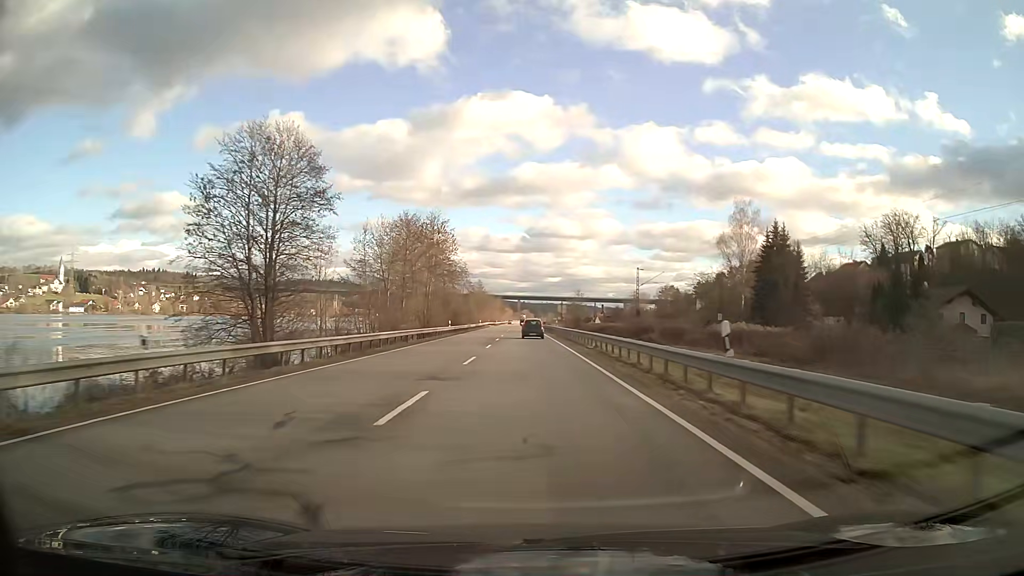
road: primary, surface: asphalt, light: Day
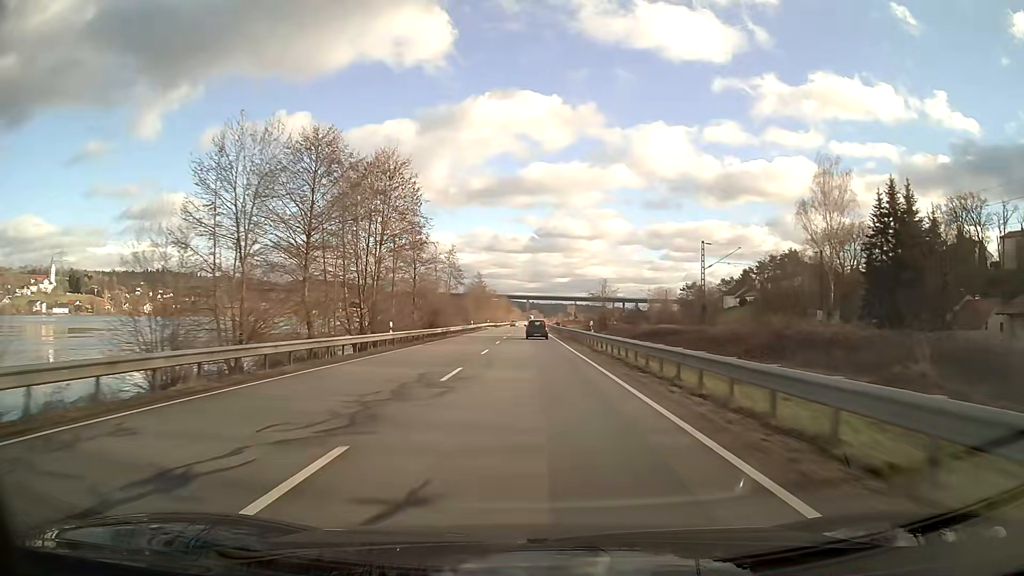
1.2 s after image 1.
(-0.2, +29.5) m; -1°
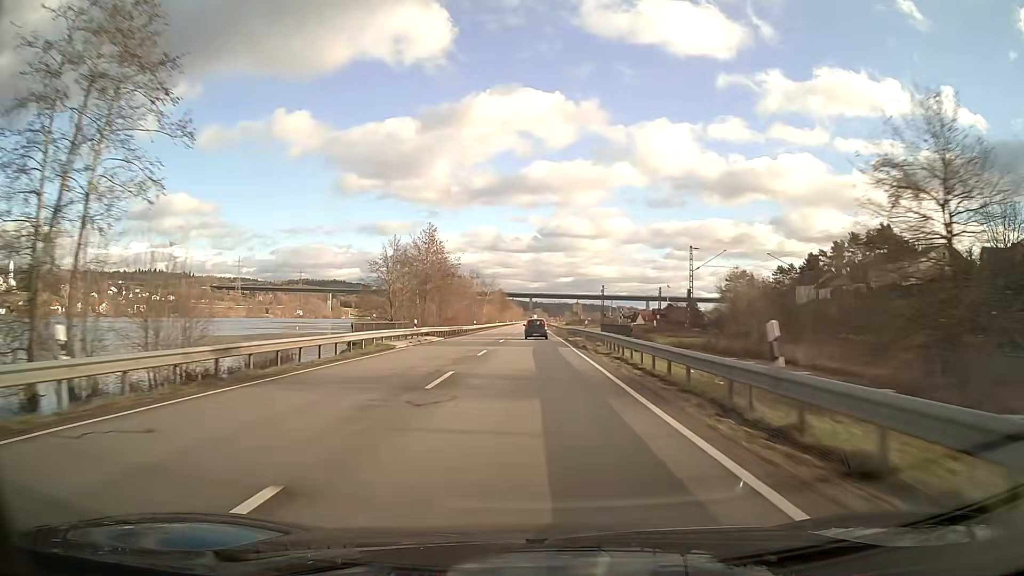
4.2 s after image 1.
(-0.2, +73.6) m; 0°
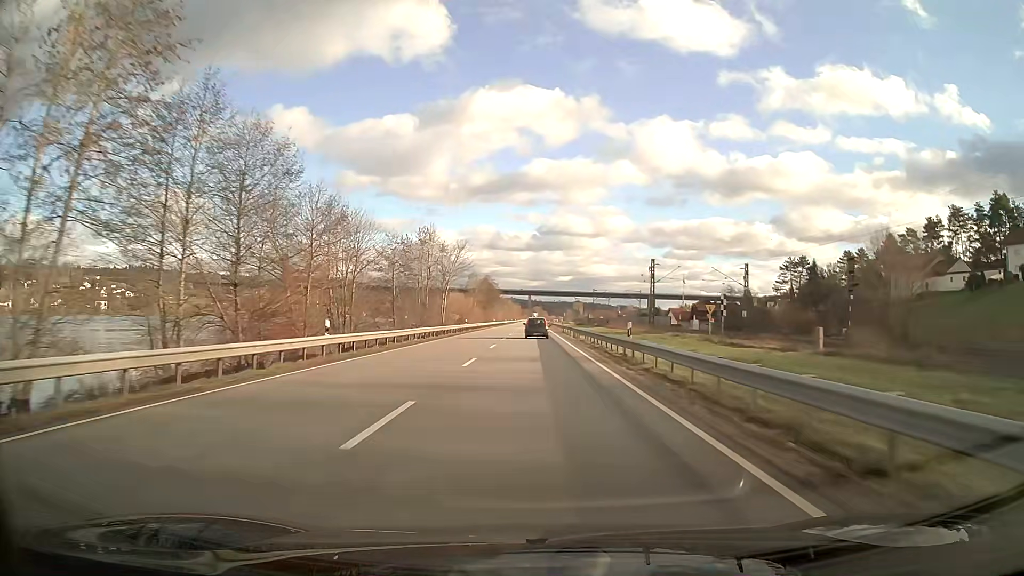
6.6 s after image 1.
(0.0, +58.4) m; 0°
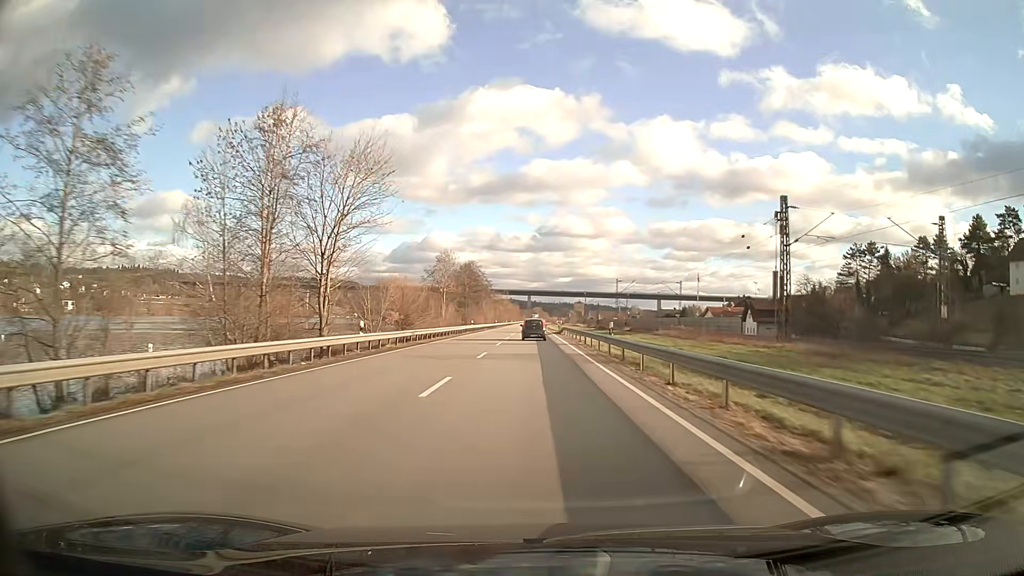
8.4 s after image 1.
(0.0, +43.5) m; 0°
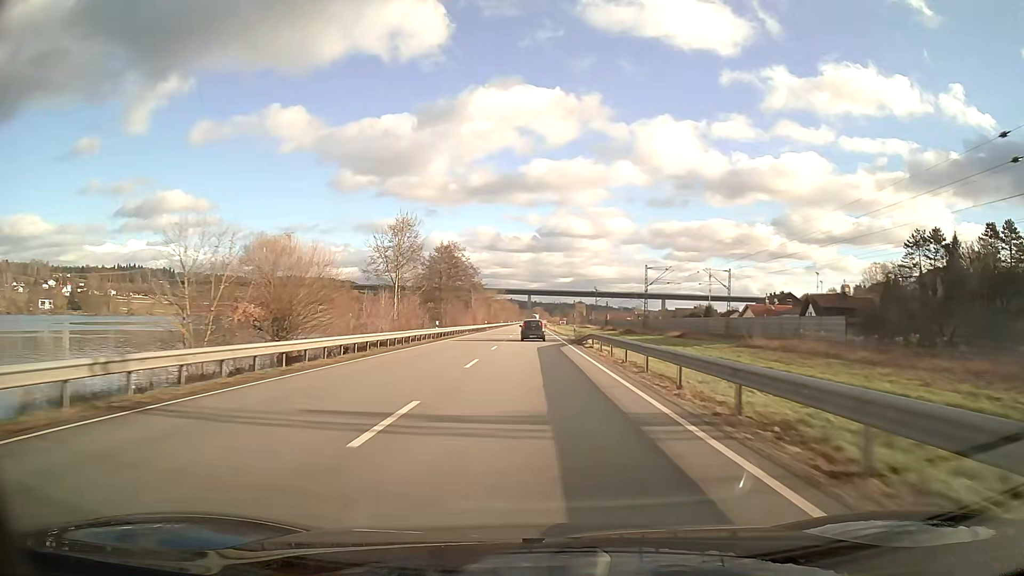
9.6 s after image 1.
(0.0, +28.8) m; 0°
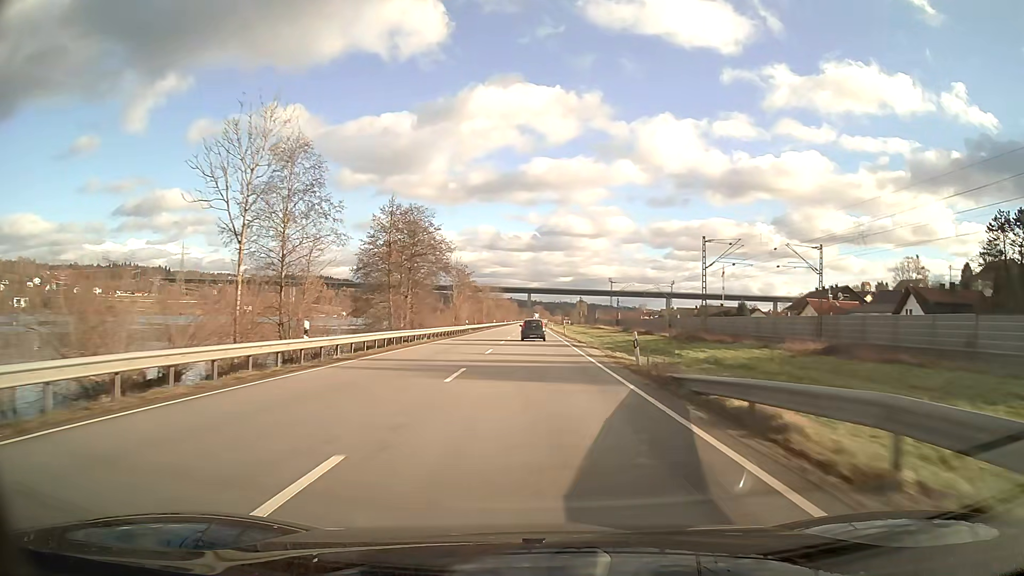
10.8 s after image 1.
(0.0, +28.7) m; 0°
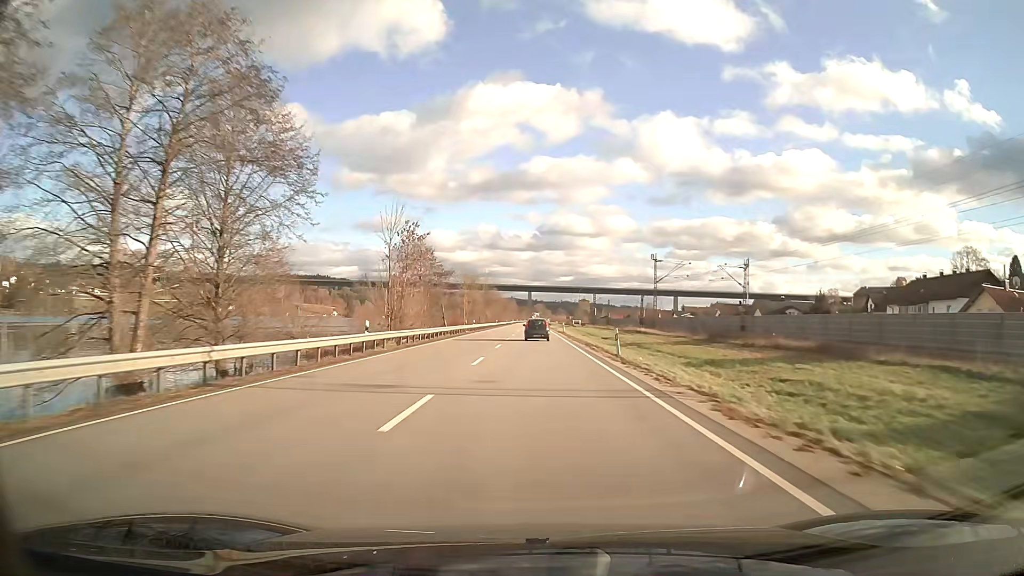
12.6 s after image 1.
(0.0, +42.8) m; 0°
